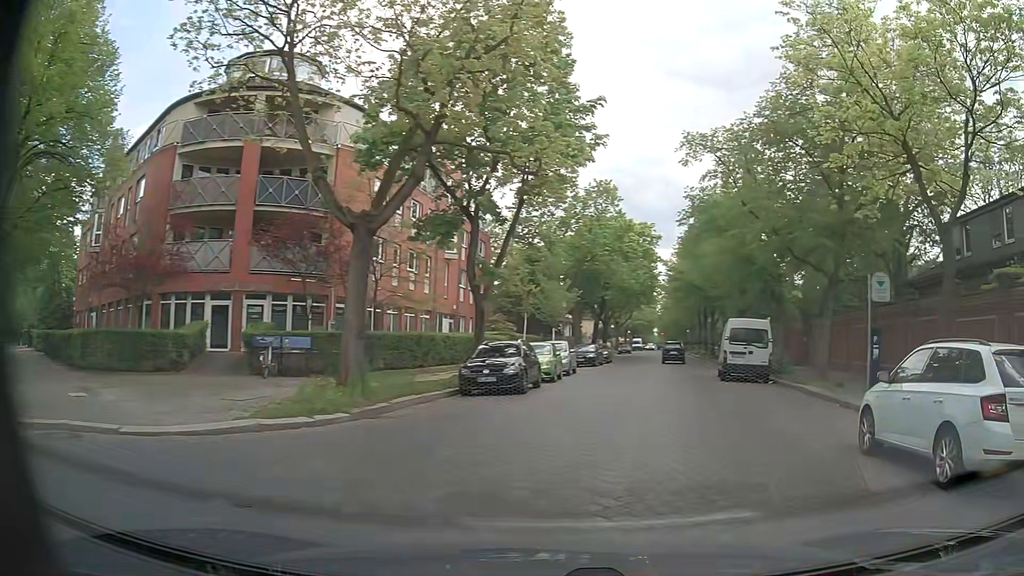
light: Day
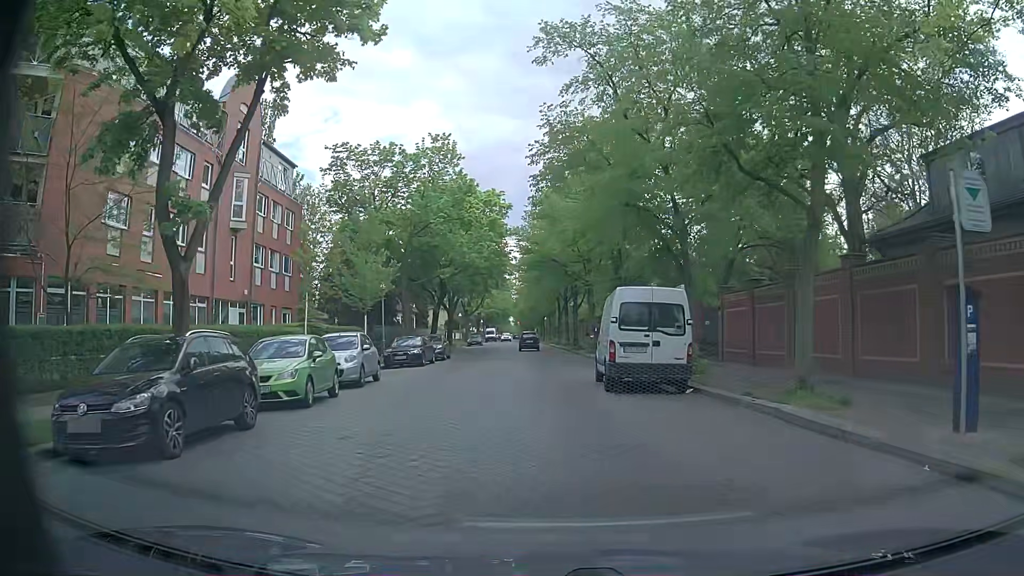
(+1.9, +11.0) m; +13°
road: residential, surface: sett
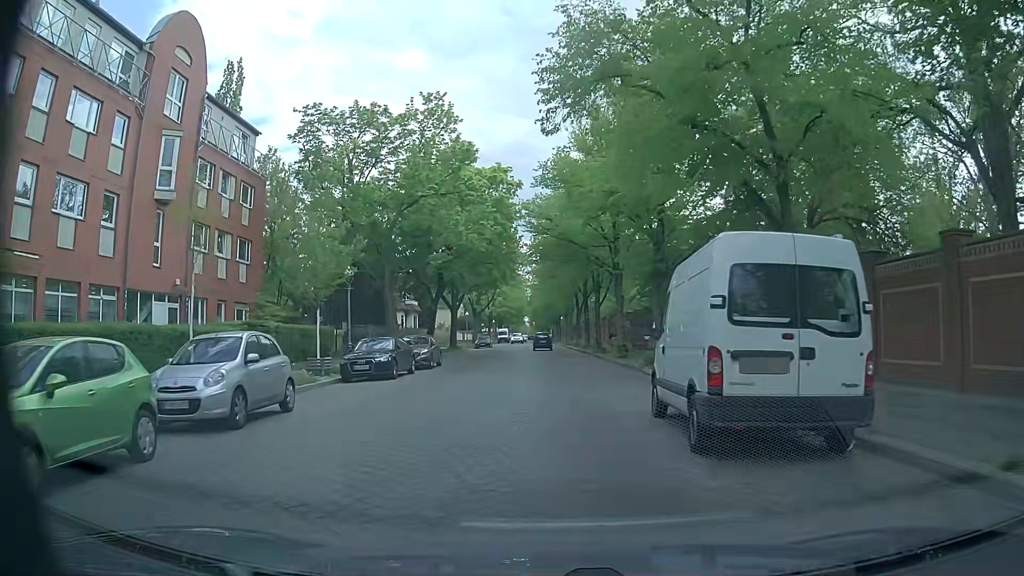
(0.0, +8.5) m; -1°
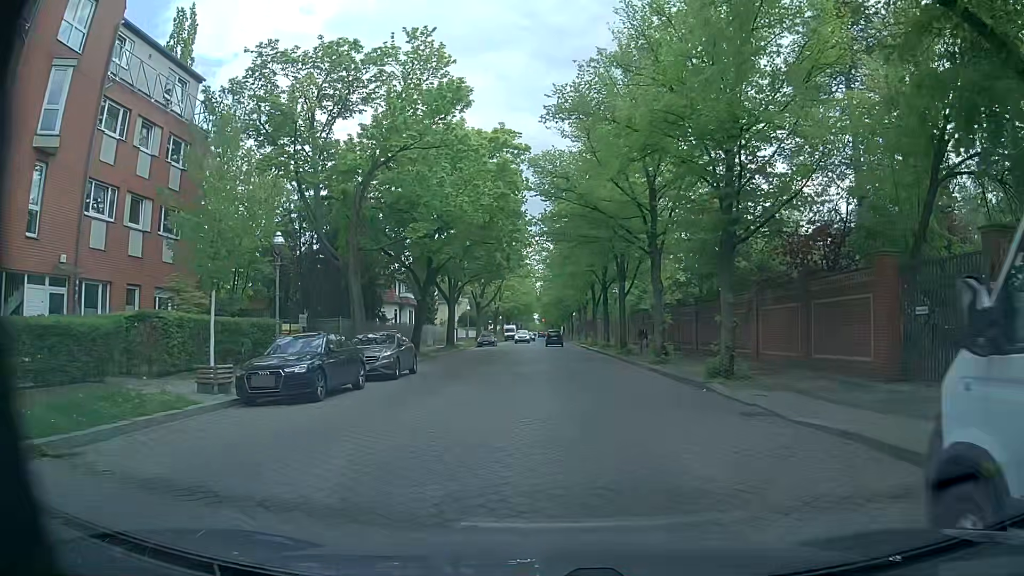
(-0.2, +8.4) m; -2°
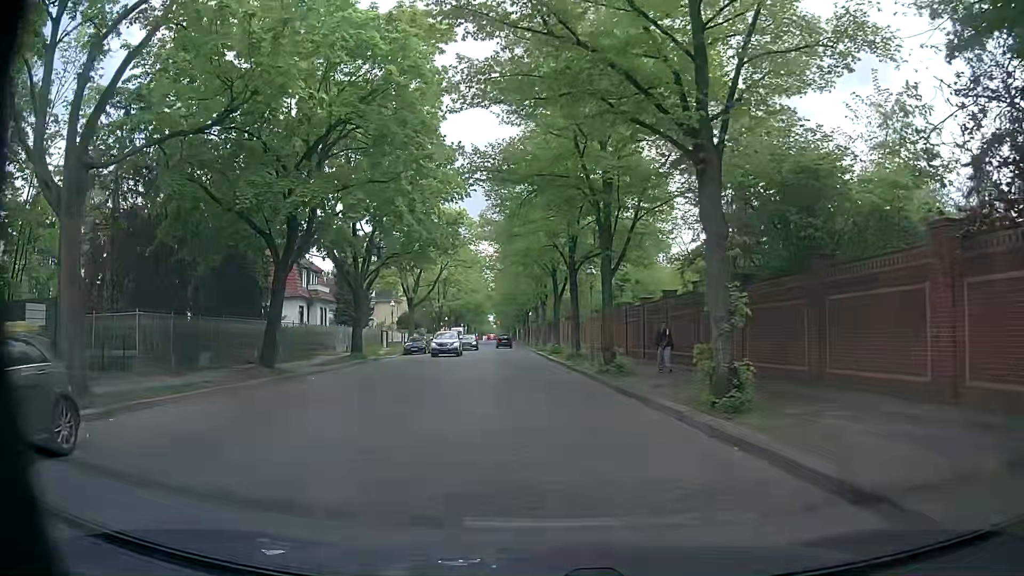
(+0.9, +15.4) m; +3°
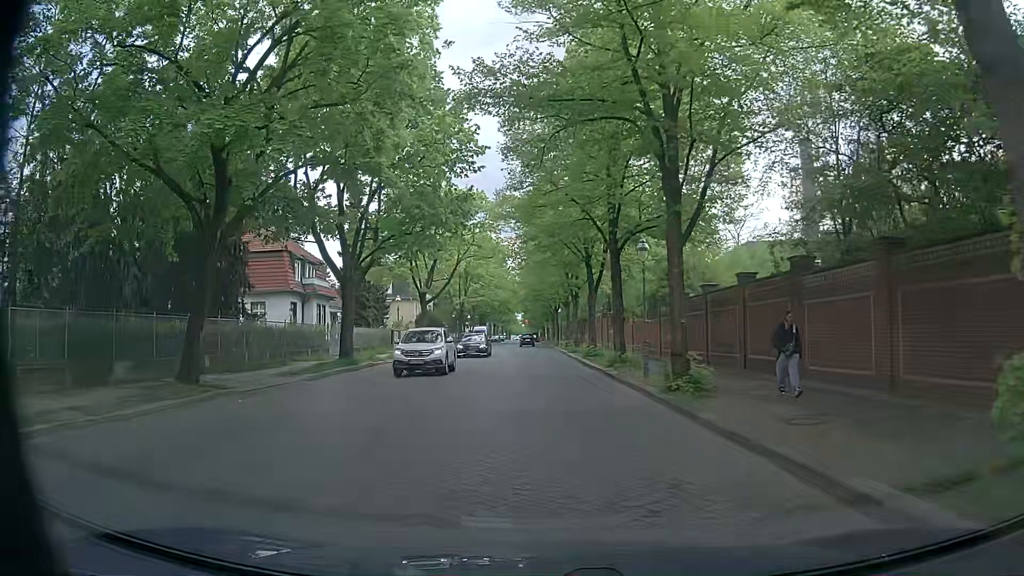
(0.0, +7.5) m; 0°
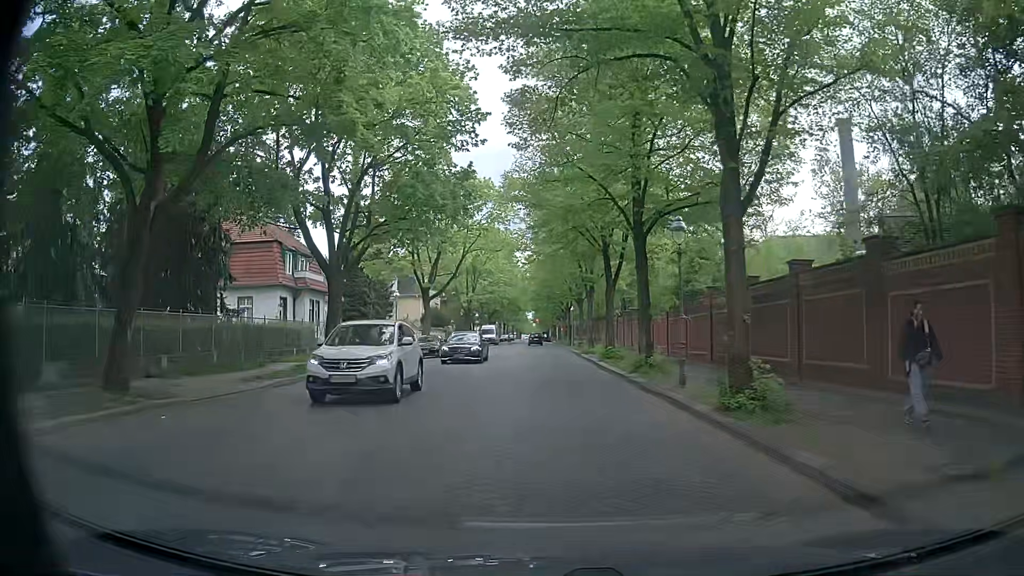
(0.0, +3.8) m; -1°
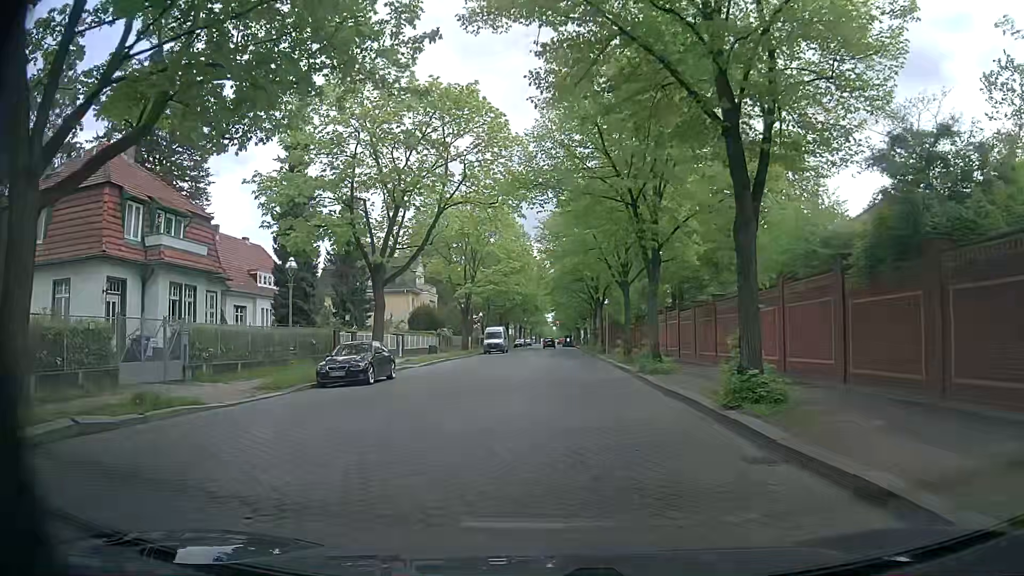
(-0.4, +19.8) m; -2°
(0, +10) (0, +20) (0, +30) (0, +40) (0, +50) (0, +60) (+1, +70) (+1, +80) (0, +90) (0, +100) m
